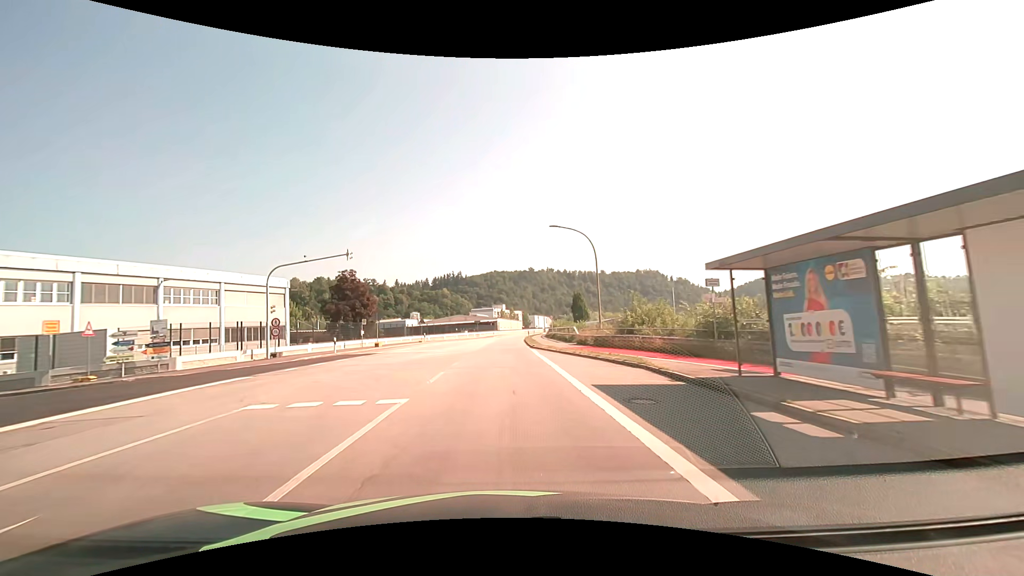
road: primary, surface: asphalt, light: Day
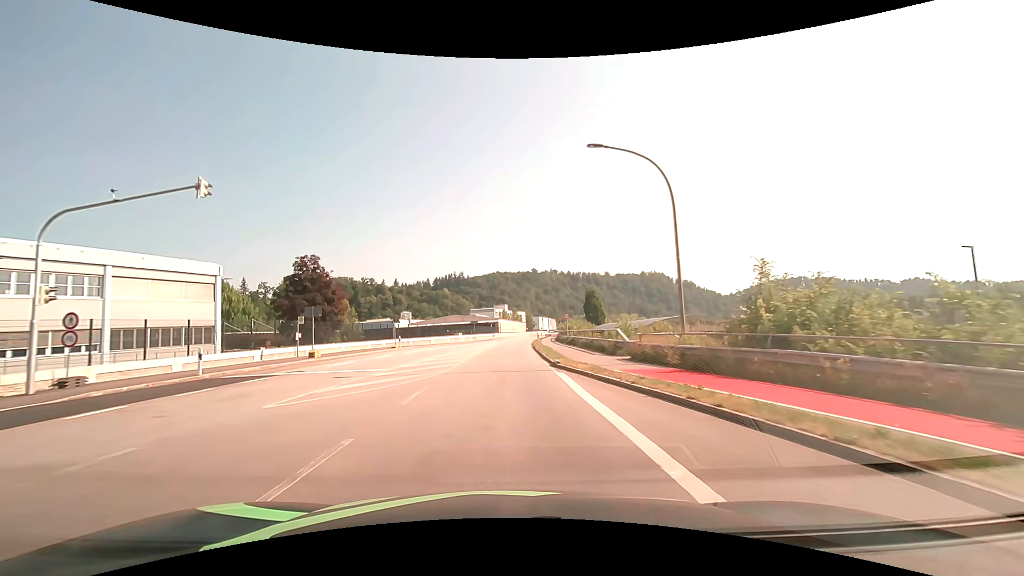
(-0.1, +15.3) m; -1°
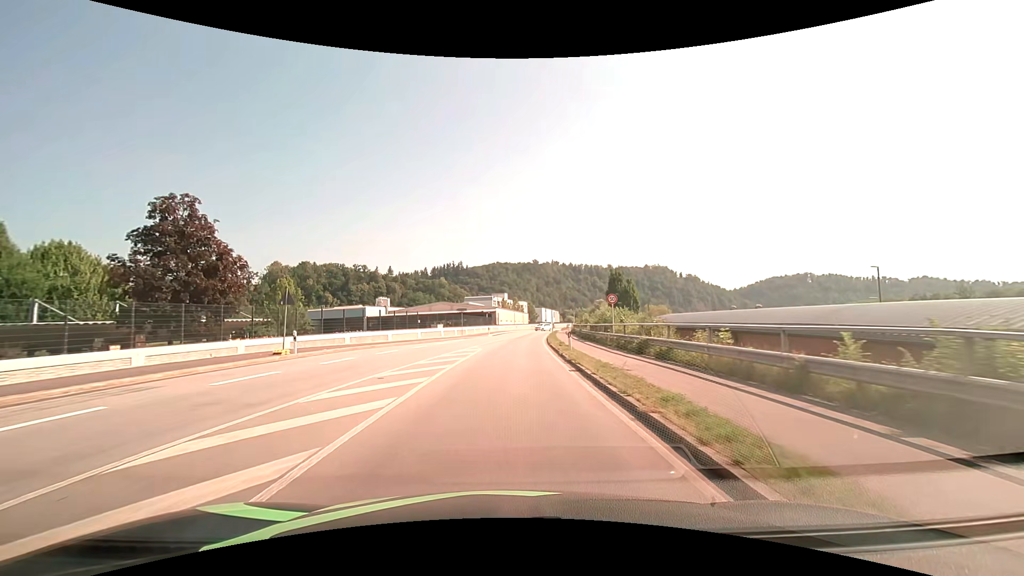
(-0.1, +22.9) m; 0°
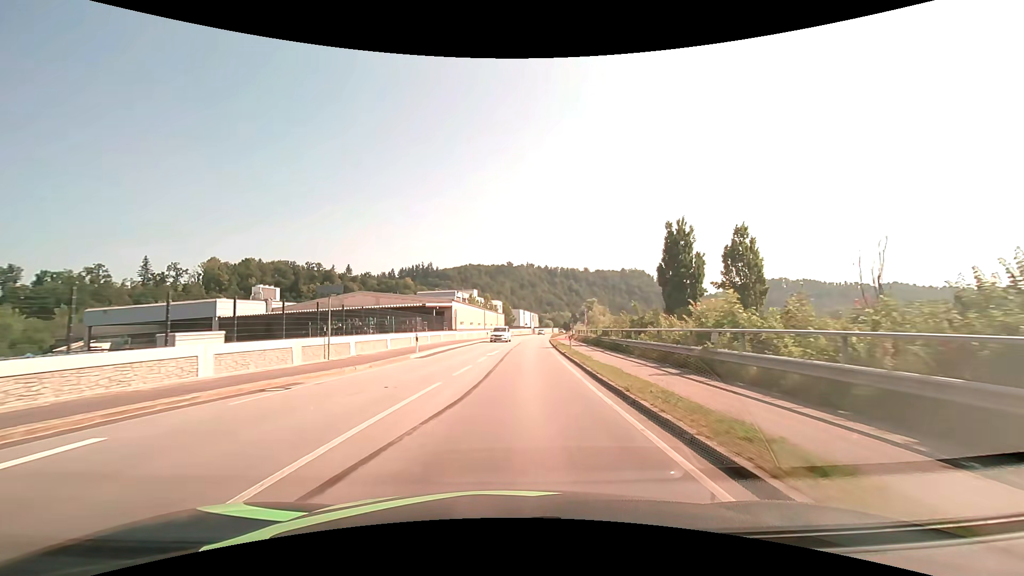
(+0.8, +38.3) m; +3°
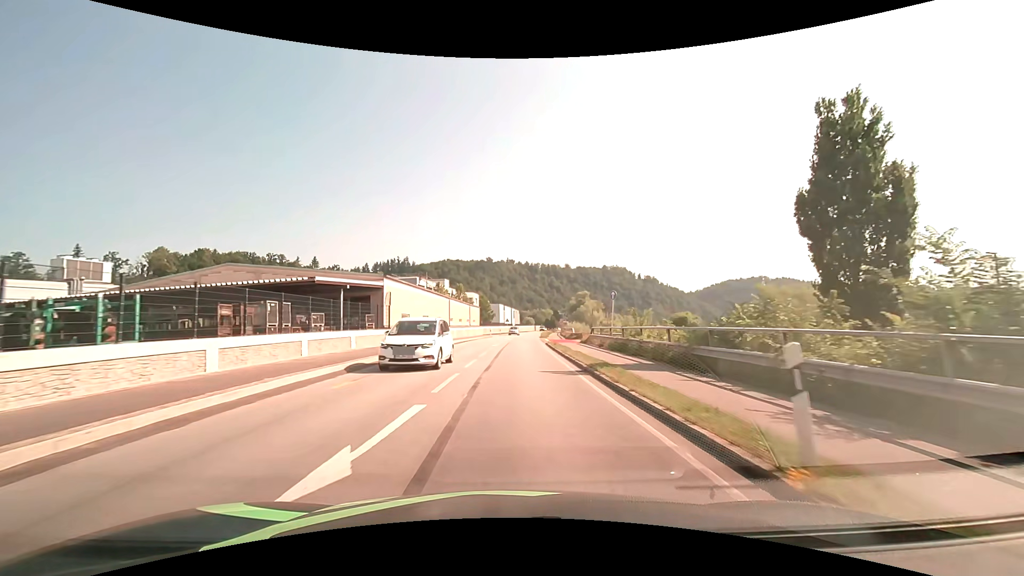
(+0.4, +22.6) m; +2°
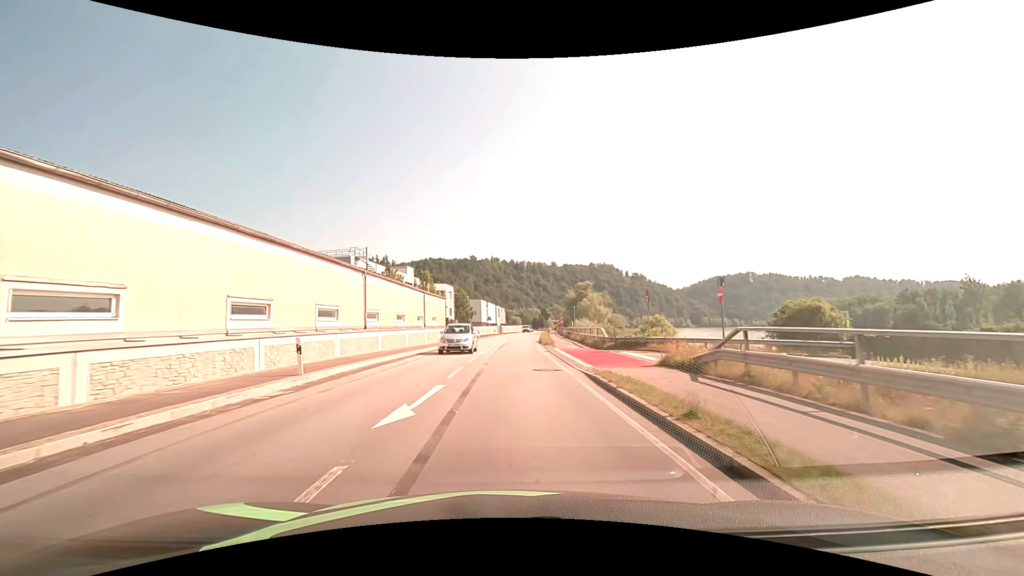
(+0.5, +26.7) m; +2°
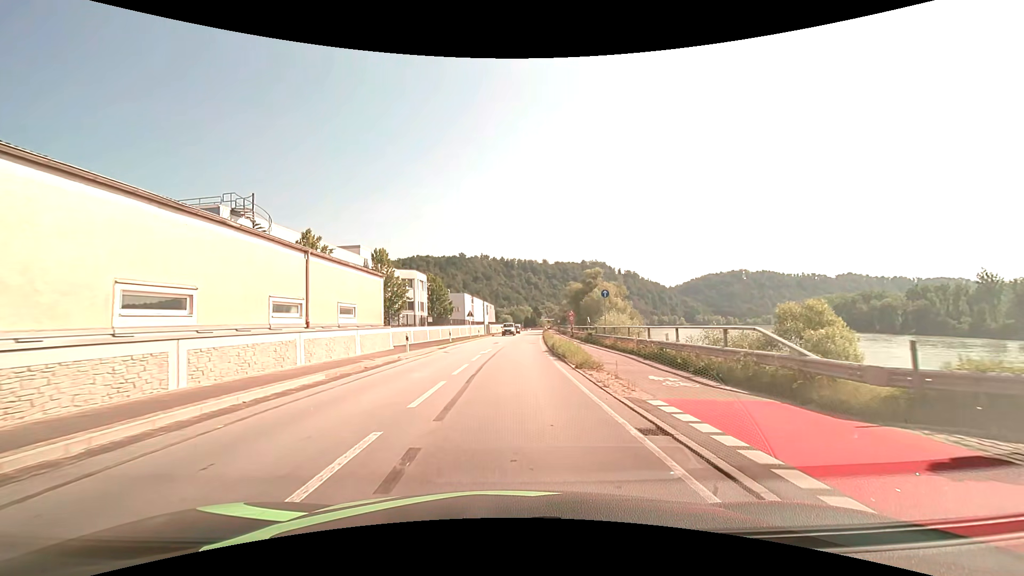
(+0.2, +22.5) m; +1°
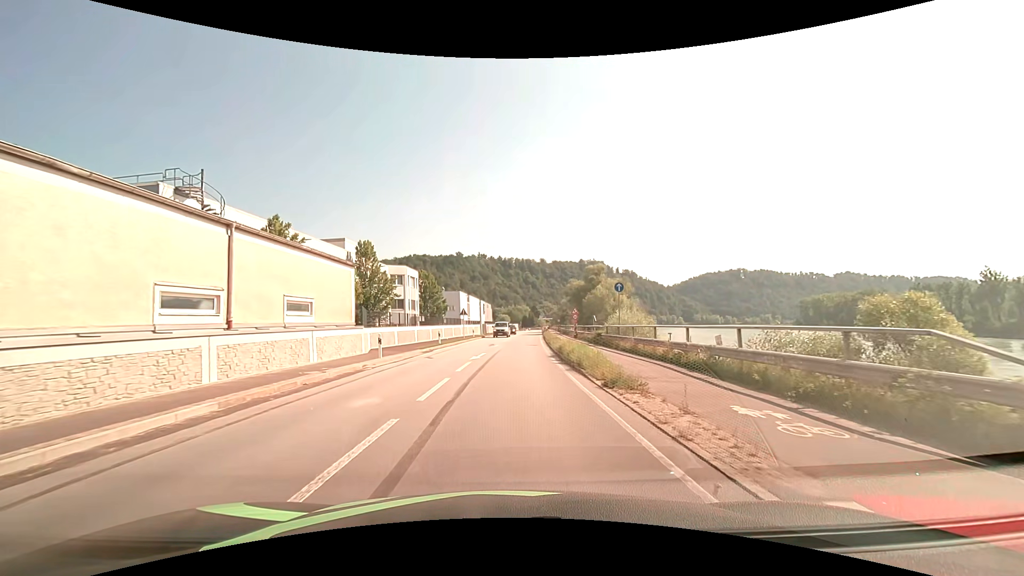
(0.0, +5.1) m; 0°
(0, +10) (0, +20) (+1, +30) (+1, +40) (+2, +50) (+2, +60) (+3, +70) (+3, +80) (+4, +90) (+5, +100) m
